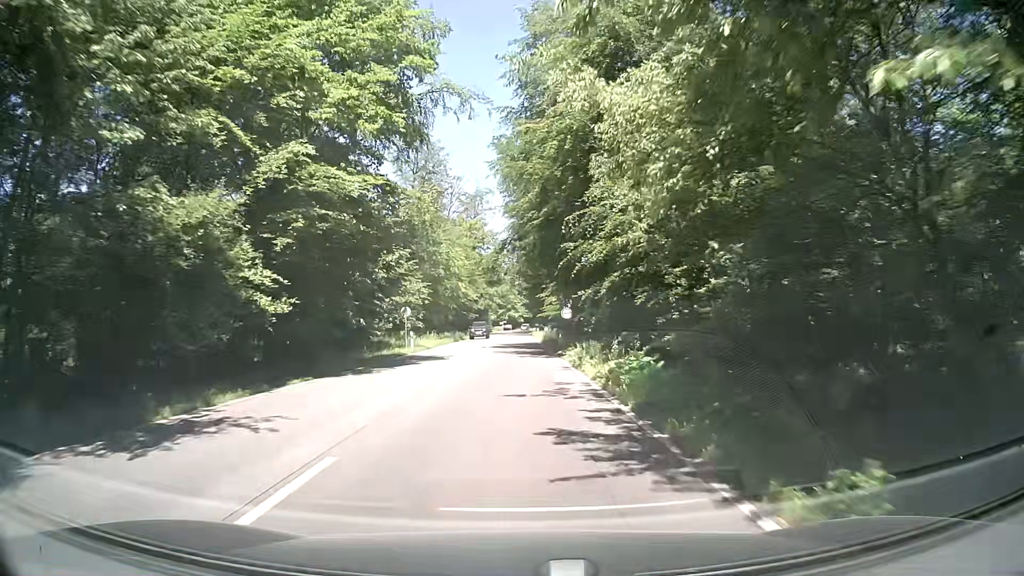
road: secondary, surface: asphalt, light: Day
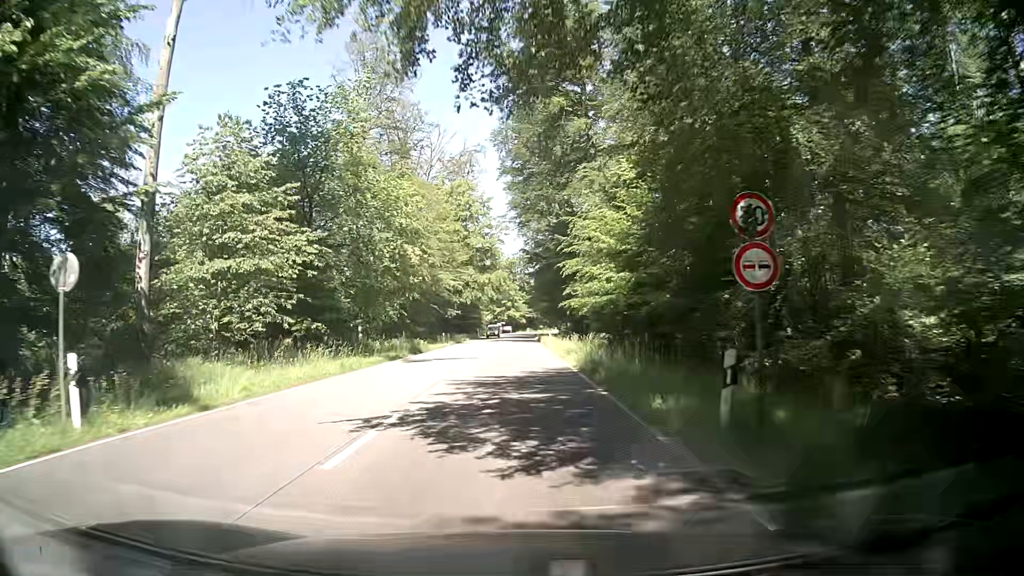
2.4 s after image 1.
(+0.2, +32.2) m; +1°
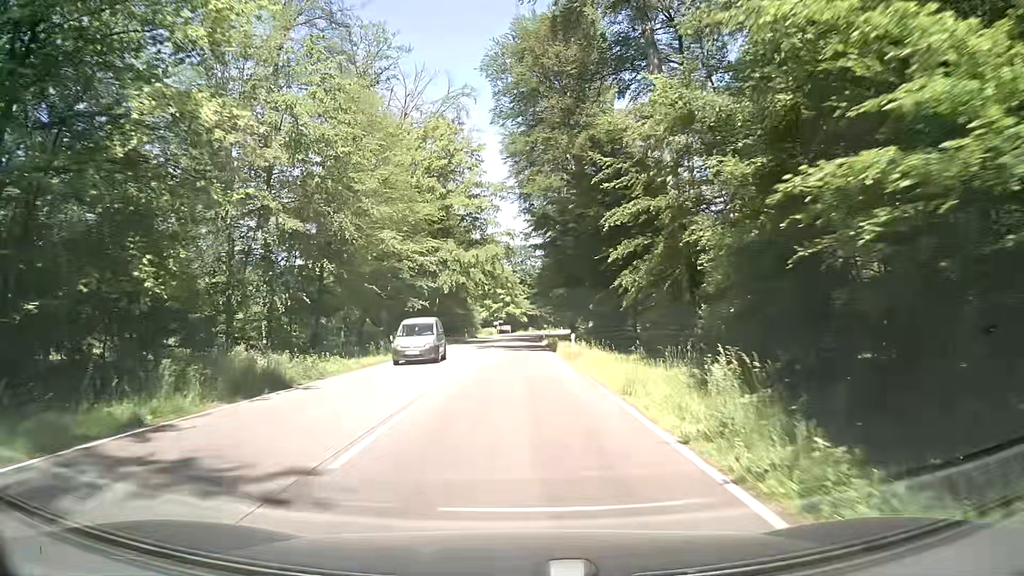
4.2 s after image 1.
(-0.1, +24.2) m; 0°
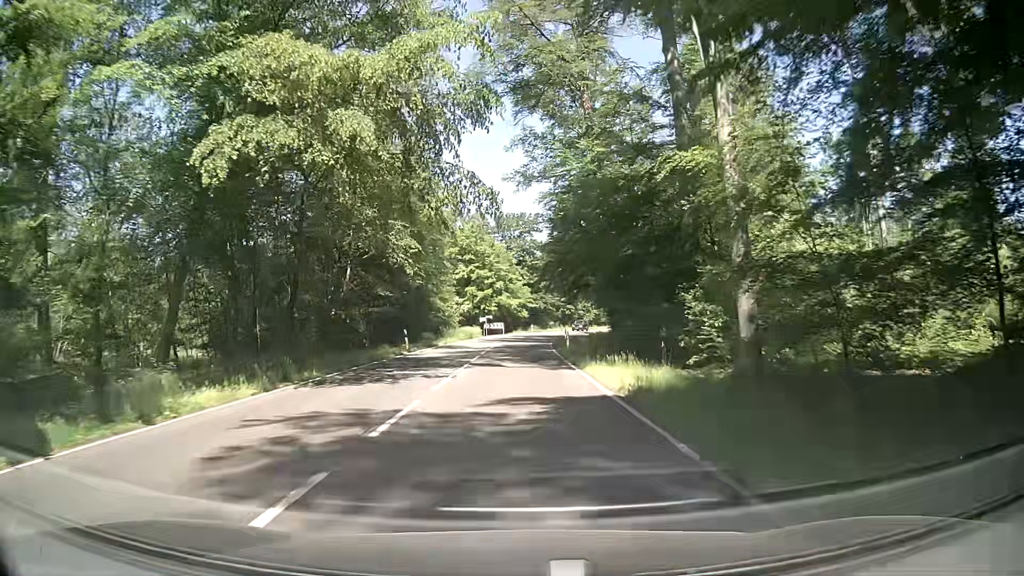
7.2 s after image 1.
(-0.1, +40.4) m; 0°
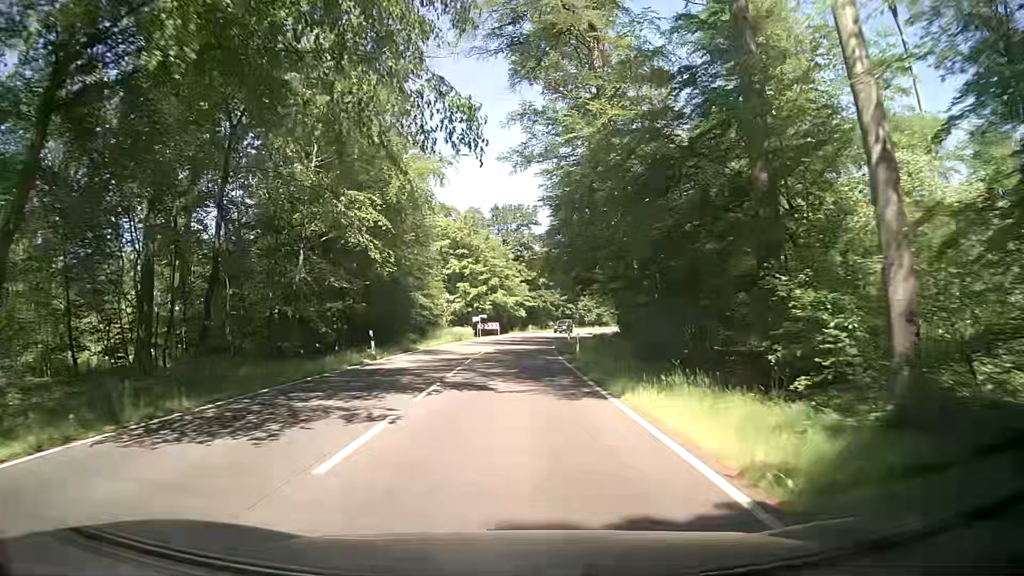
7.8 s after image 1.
(-0.1, +8.1) m; 0°
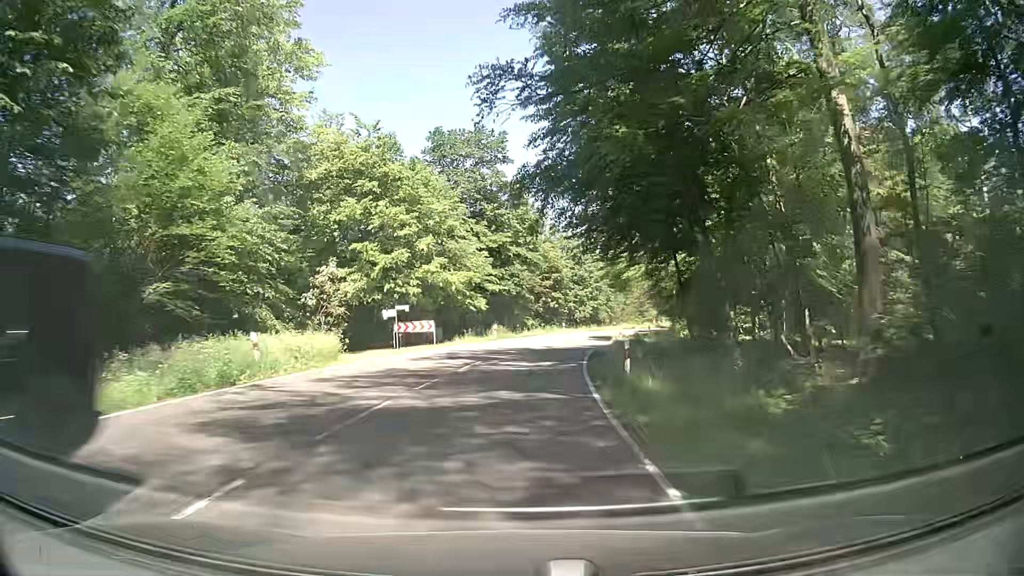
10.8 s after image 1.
(+1.0, +40.6) m; +3°
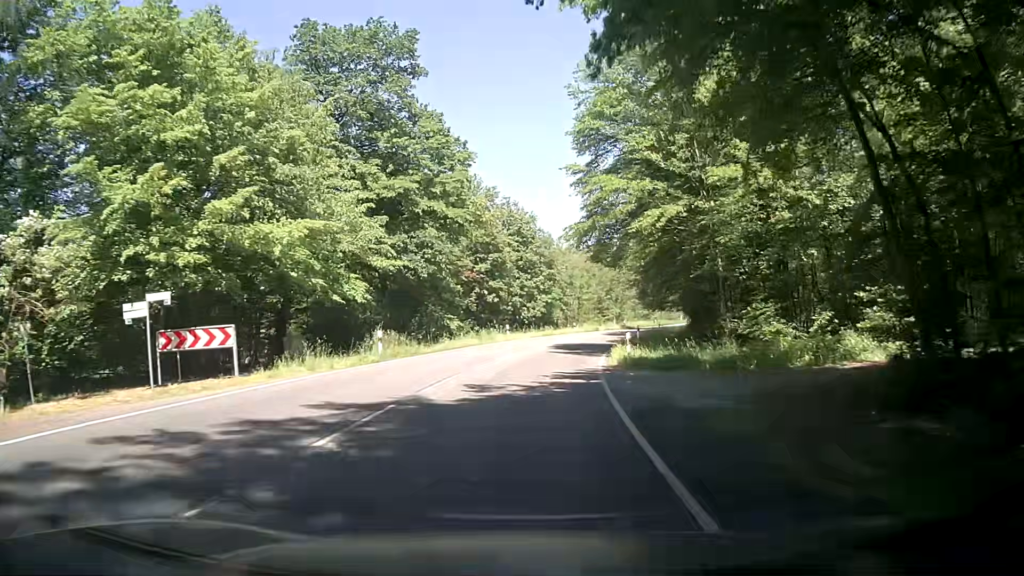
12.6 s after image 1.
(+1.0, +24.3) m; +5°
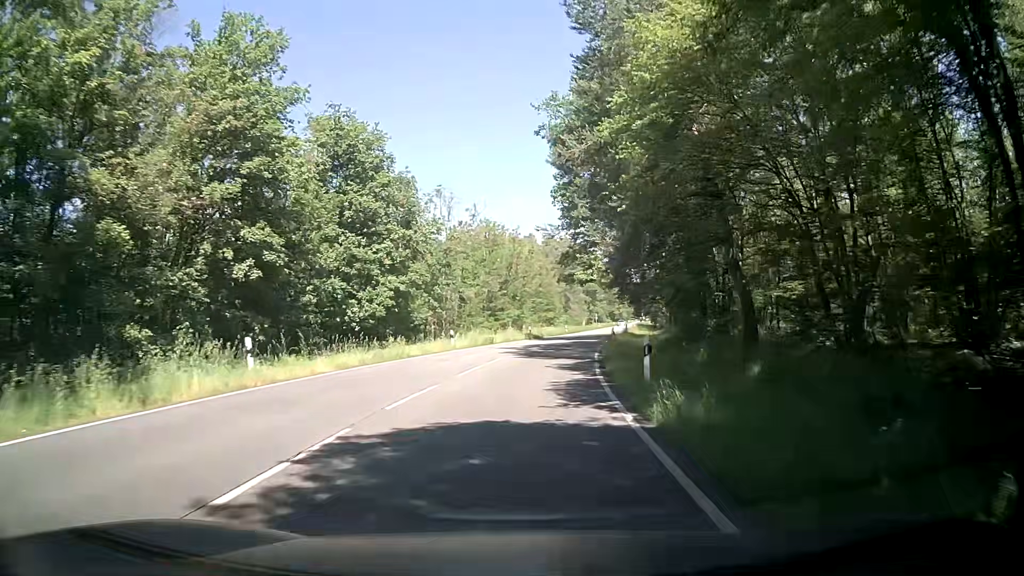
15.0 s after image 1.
(+2.7, +32.3) m; +9°
(0, +10) (+1, +20) (+2, +30) (+4, +40) (+5, +50) (+7, +59) (+9, +69) (+11, +79) (+14, +89) (+16, +99) m
